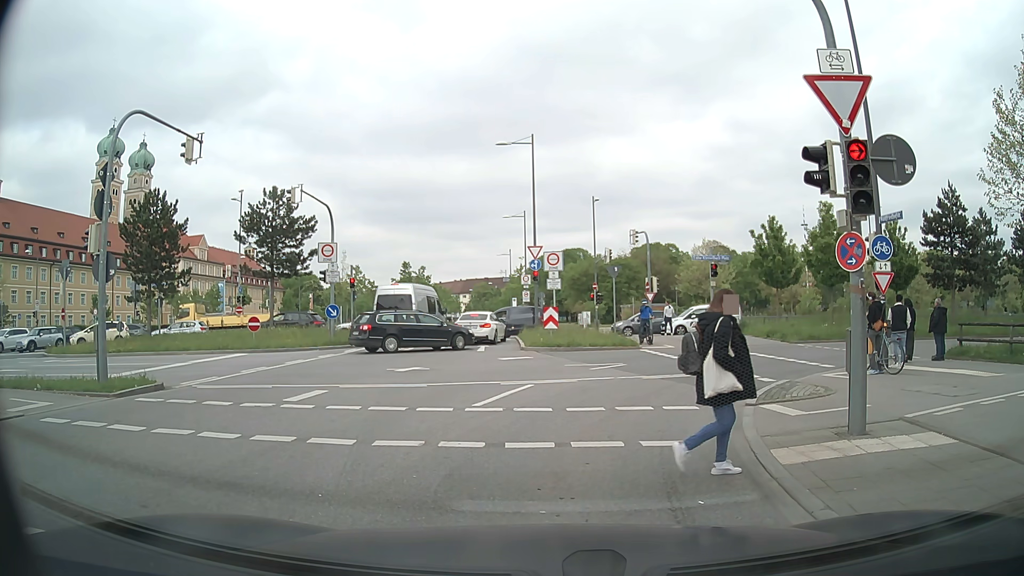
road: secondary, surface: asphalt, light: Day
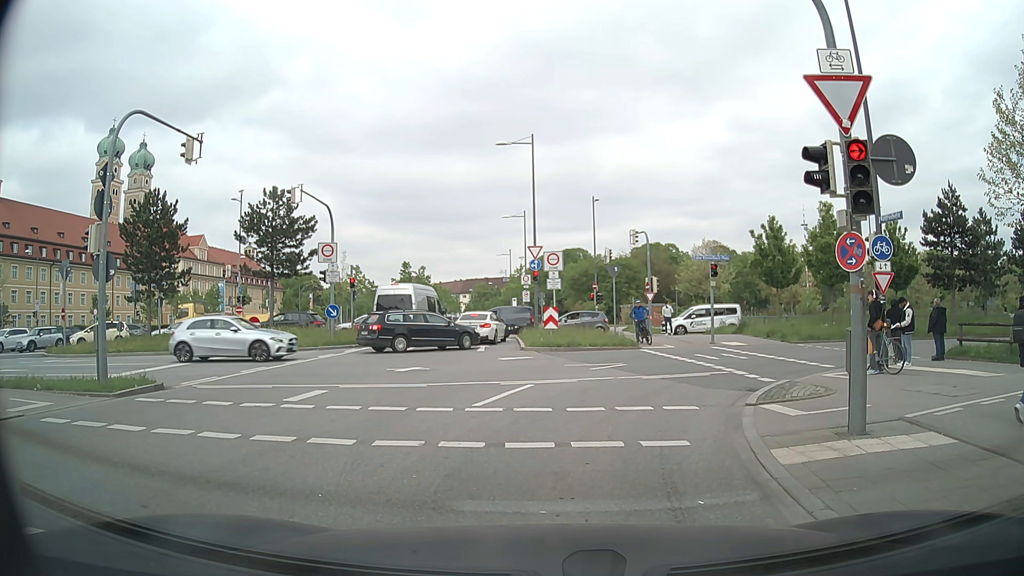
(0.0, 0.0) m; 0°
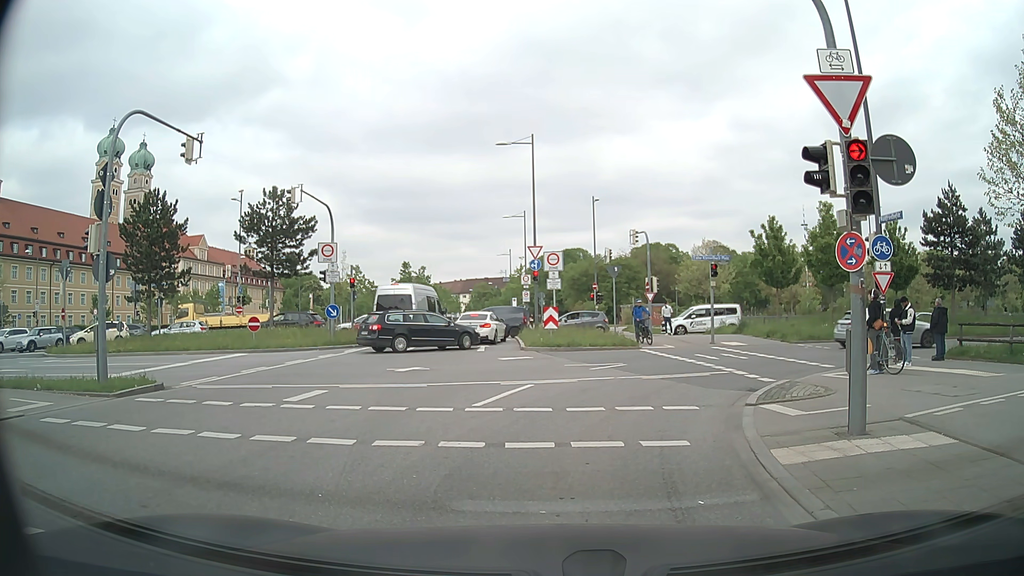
(0.0, 0.0) m; 0°
(0, +10) (+4, +19) (+14, +23) (+23, +25) (+33, +27) (+43, +28) (+53, +30) (+63, +33) (+72, +35) (+82, +38) m
